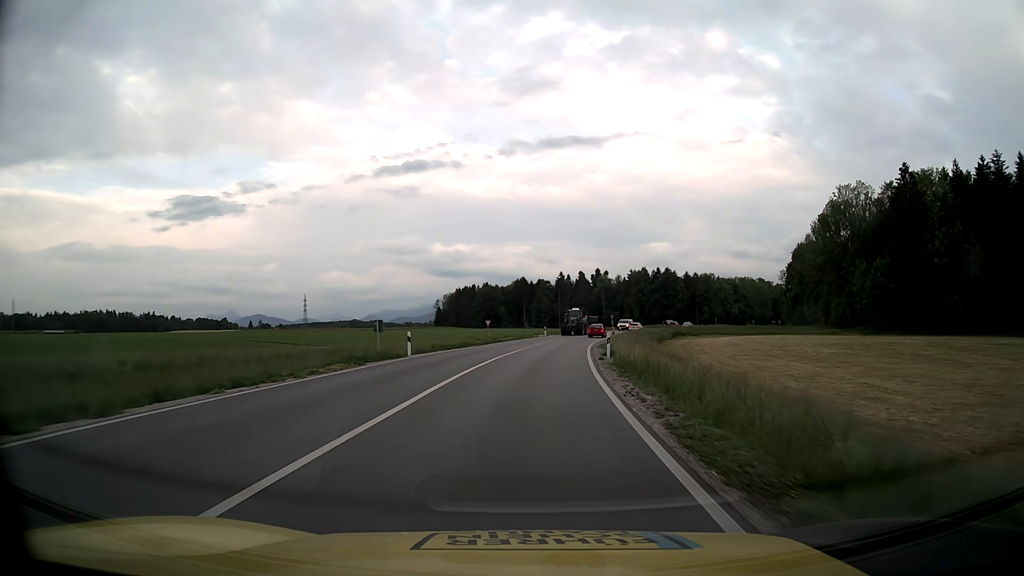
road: primary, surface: asphalt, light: Day
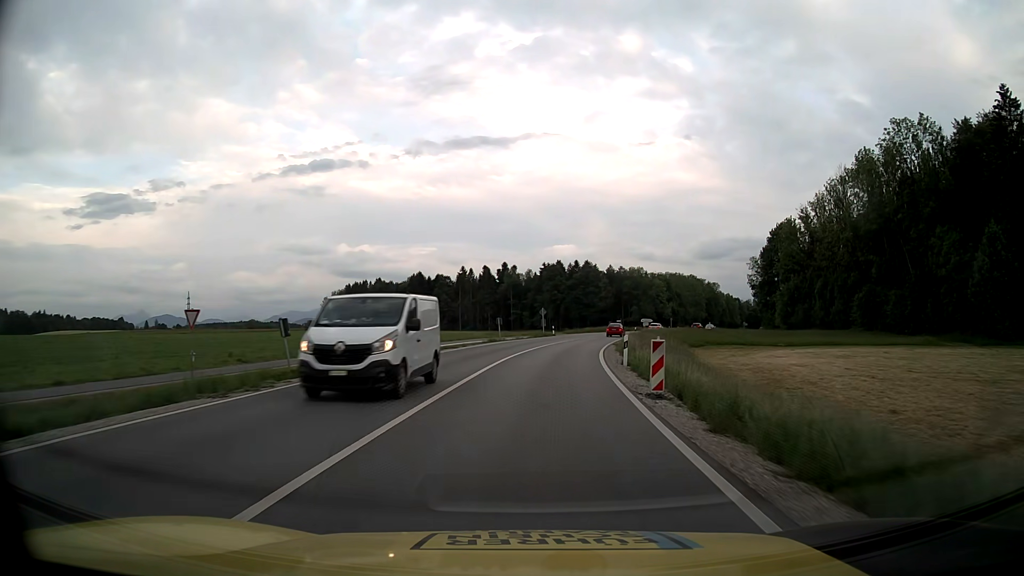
(+4.0, +55.2) m; +8°
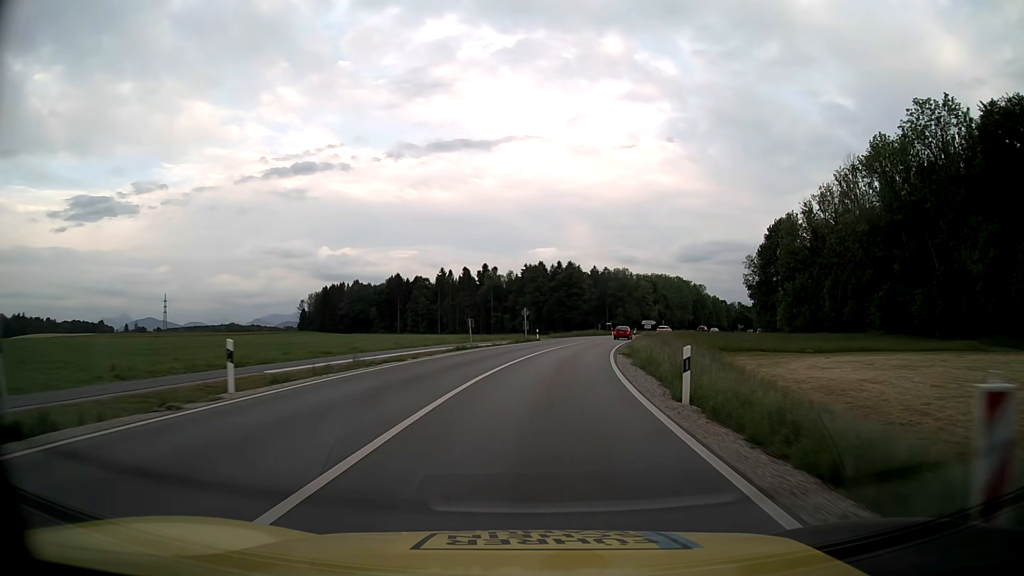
(+0.1, +11.1) m; +1°
(0, +10) (+1, +20) (+2, +30) (+3, +40) (+5, +50) (+7, +59) (+9, +69) (+12, +79) (+14, +88) (+18, +98) m
